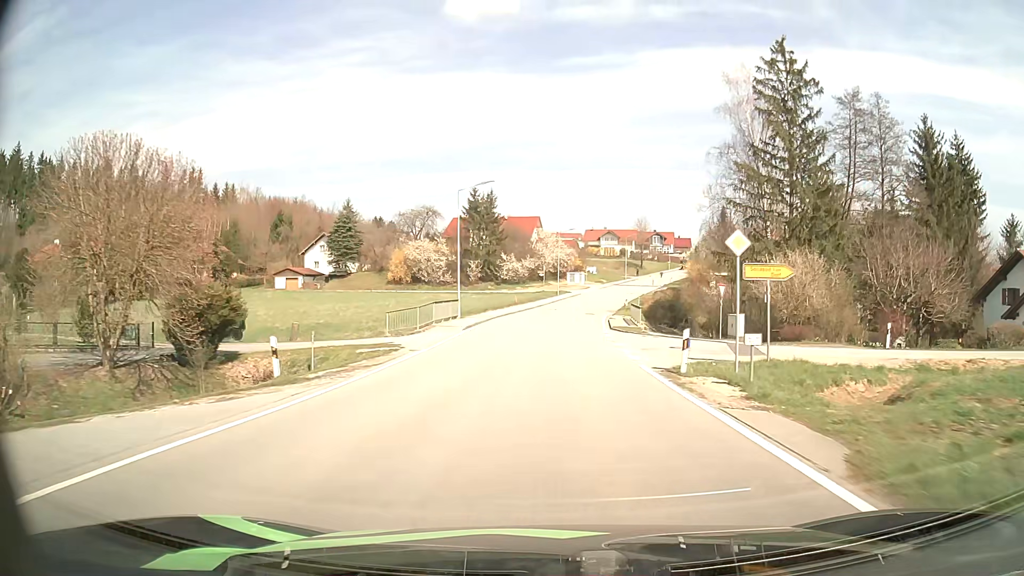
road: tertiary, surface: asphalt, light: Day
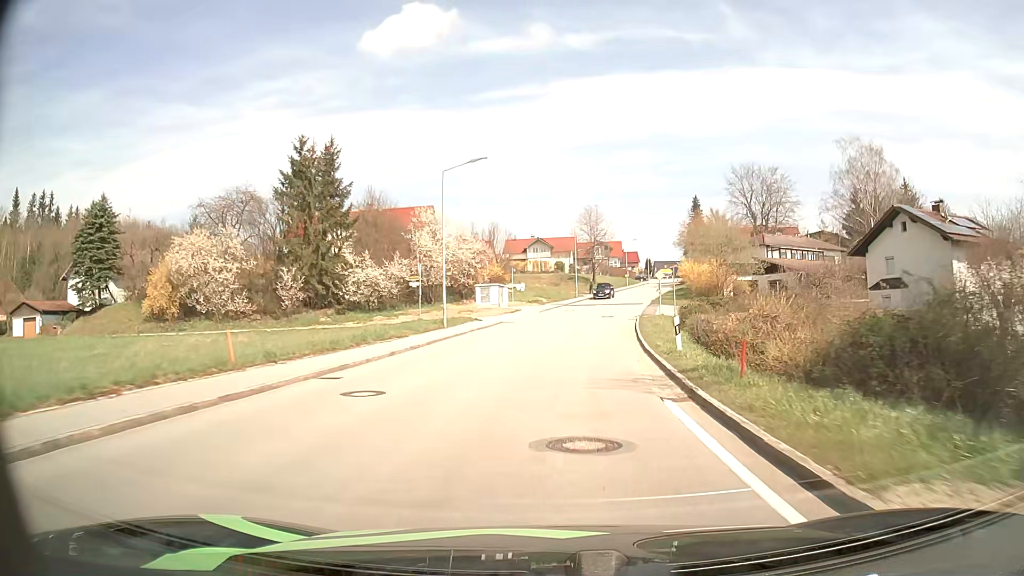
(+2.2, +47.3) m; +7°
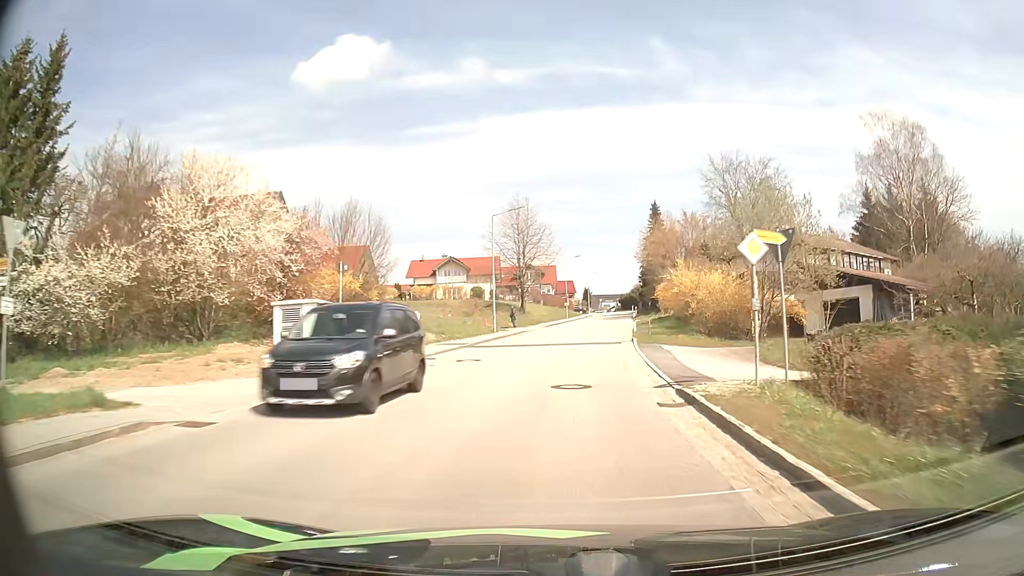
(+1.6, +28.5) m; +6°
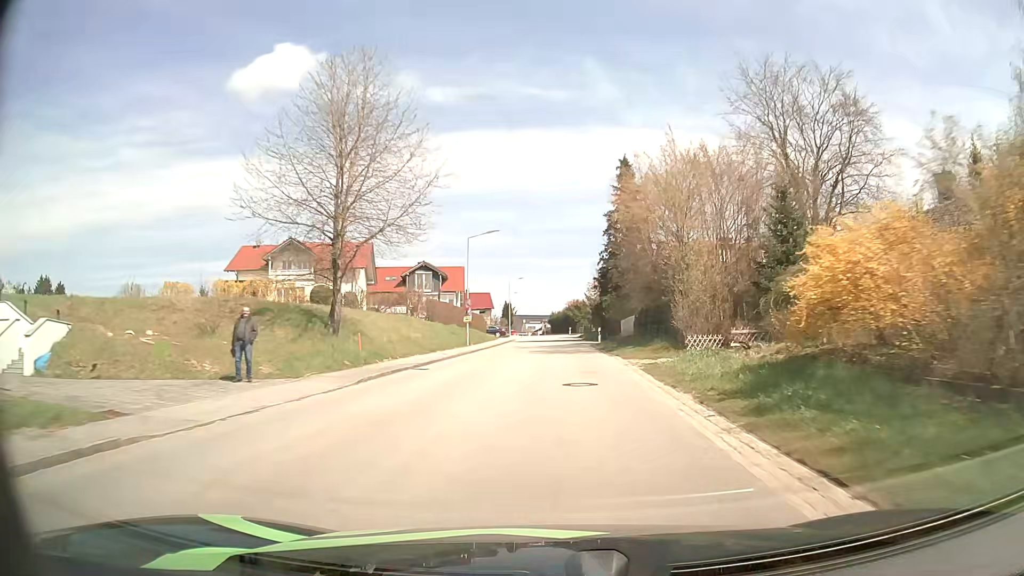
(+2.4, +38.3) m; +7°
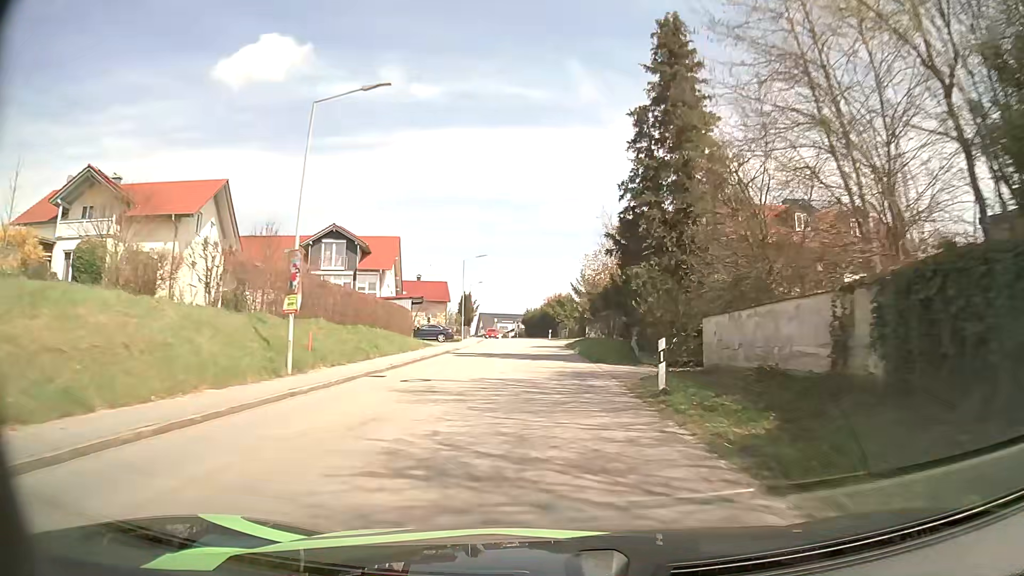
(+0.5, +28.4) m; +2°
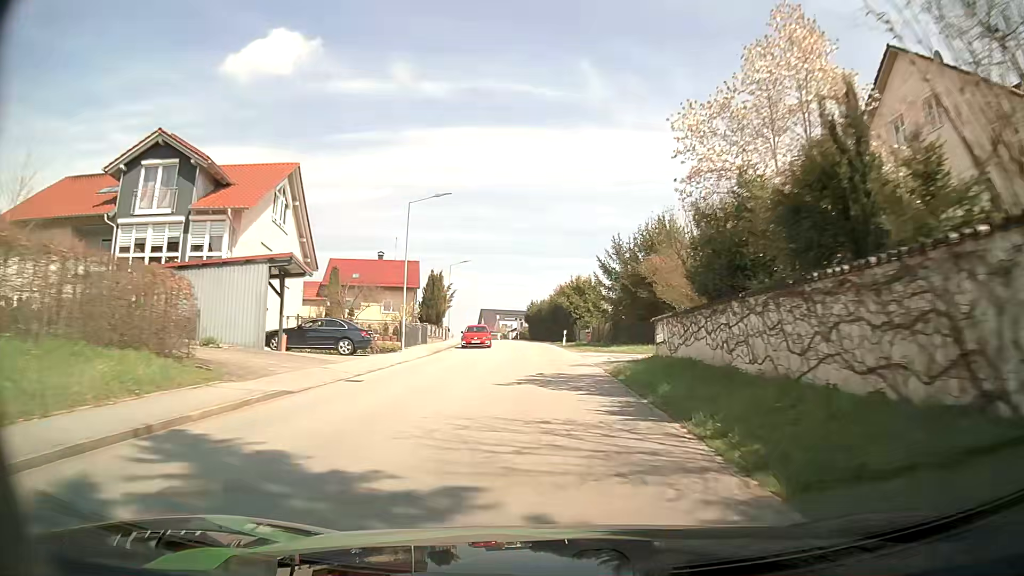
(-0.2, +28.2) m; -1°
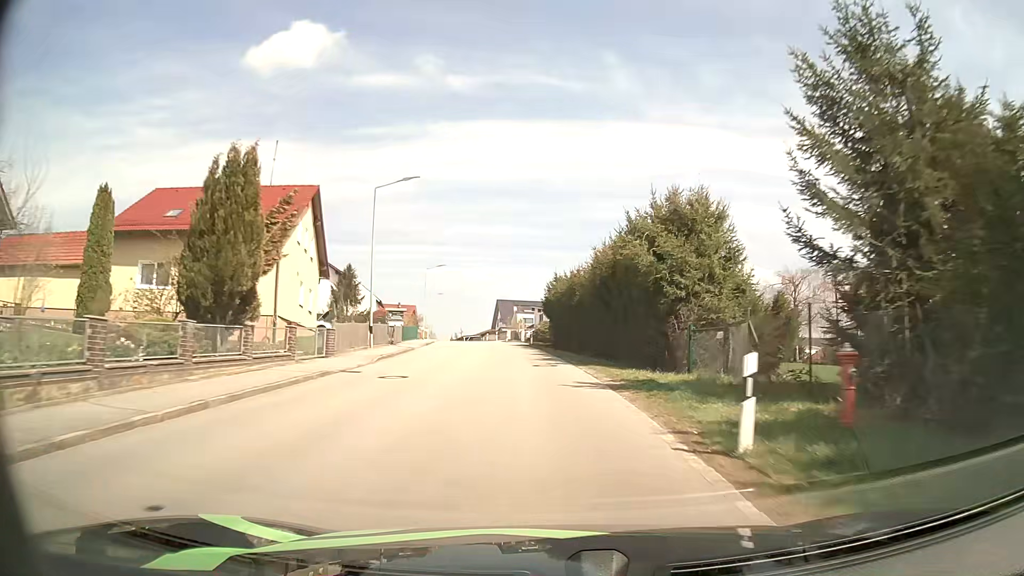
(-0.4, +37.6) m; -2°
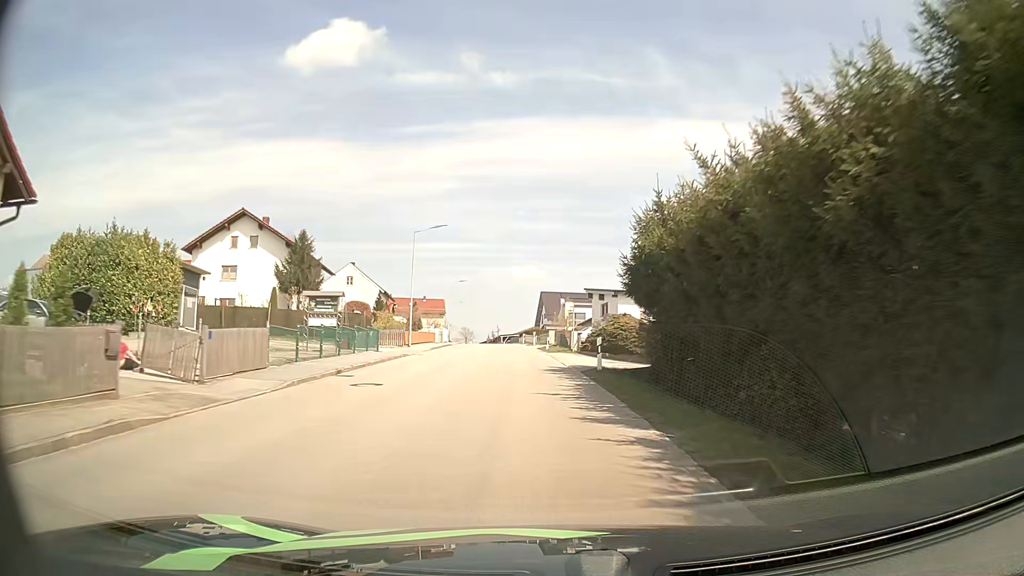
(-1.2, +27.9) m; -5°
(0, +10) (0, +20) (-1, +30) (-1, +40) (-2, +50) (-3, +60) (-4, +70) (-5, +80) (-6, +90) (-7, +100) m
